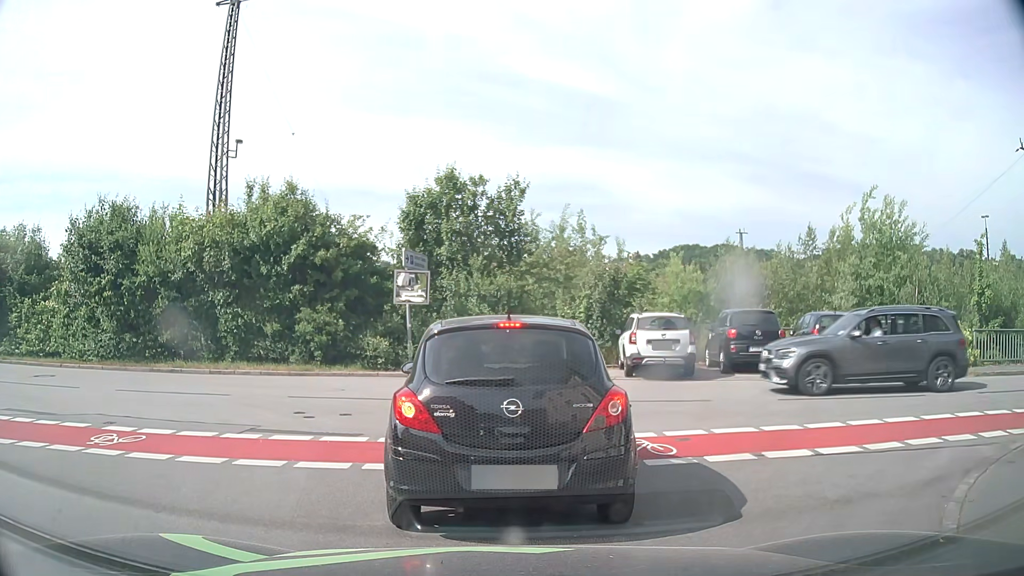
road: residential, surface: asphalt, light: Day
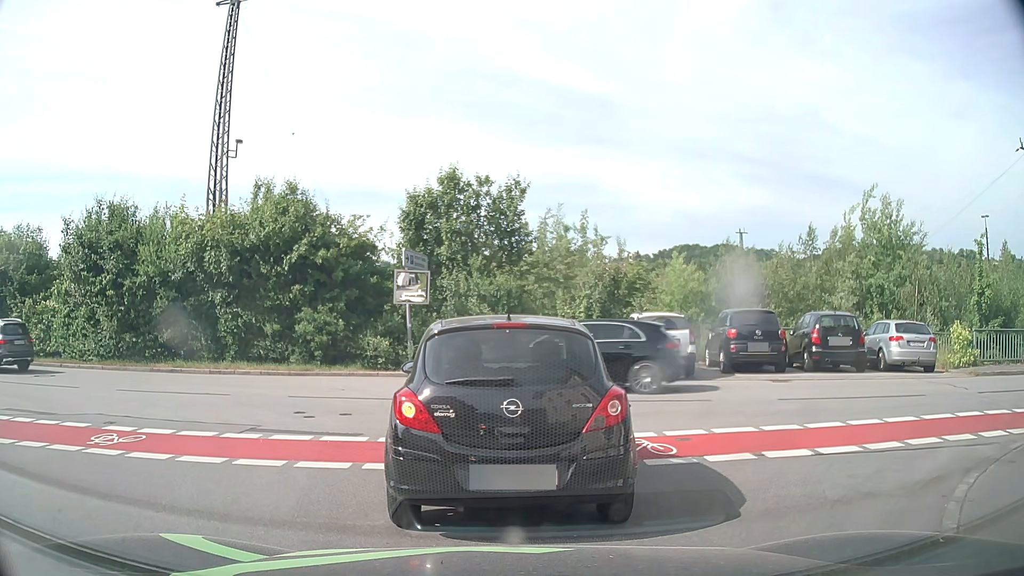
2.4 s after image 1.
(0.0, +0.1) m; 0°
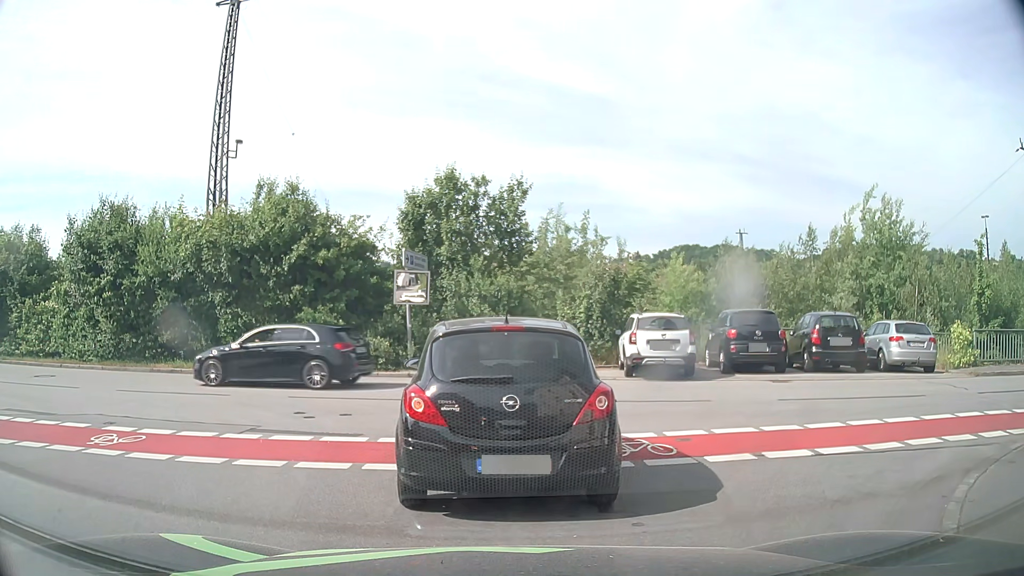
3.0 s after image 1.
(0.0, 0.0) m; 0°
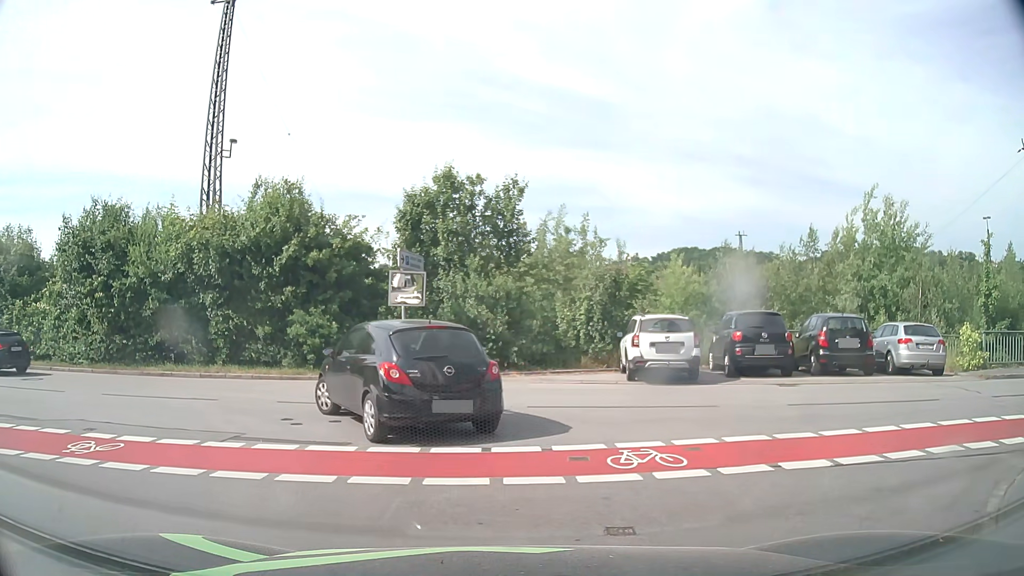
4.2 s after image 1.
(0.0, +0.6) m; 0°
